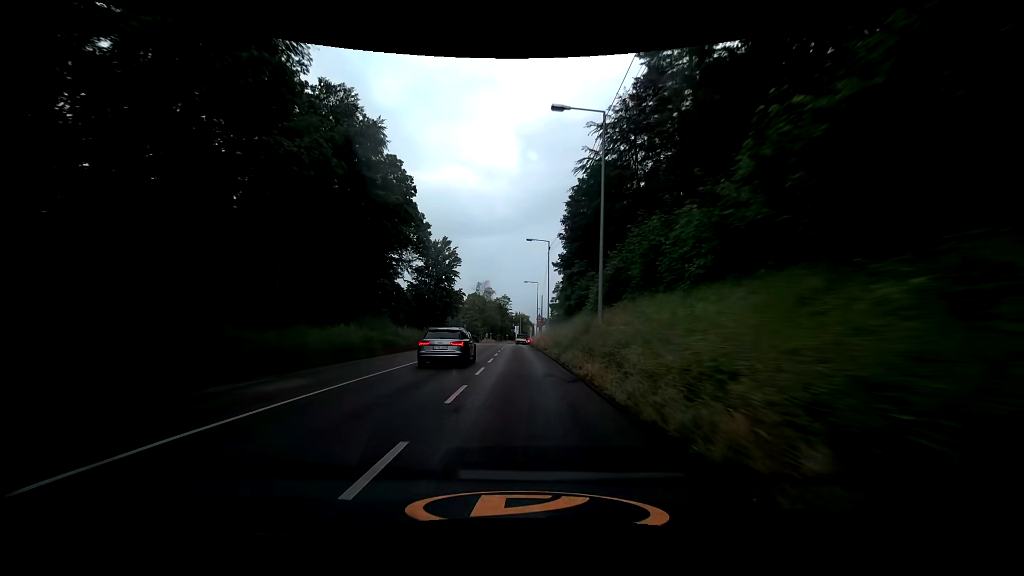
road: secondary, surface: asphalt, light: Day
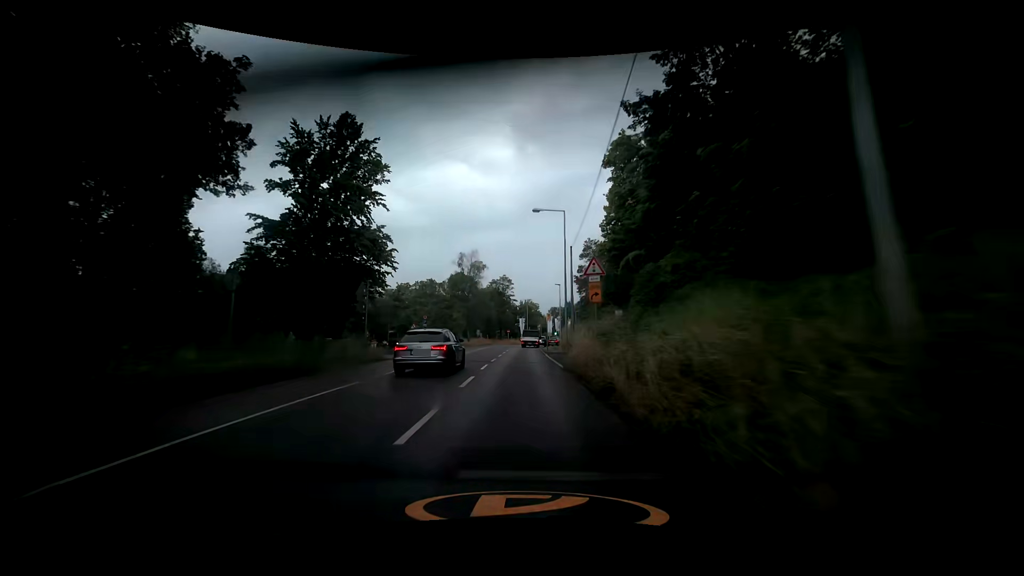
(-1.4, +46.4) m; -1°
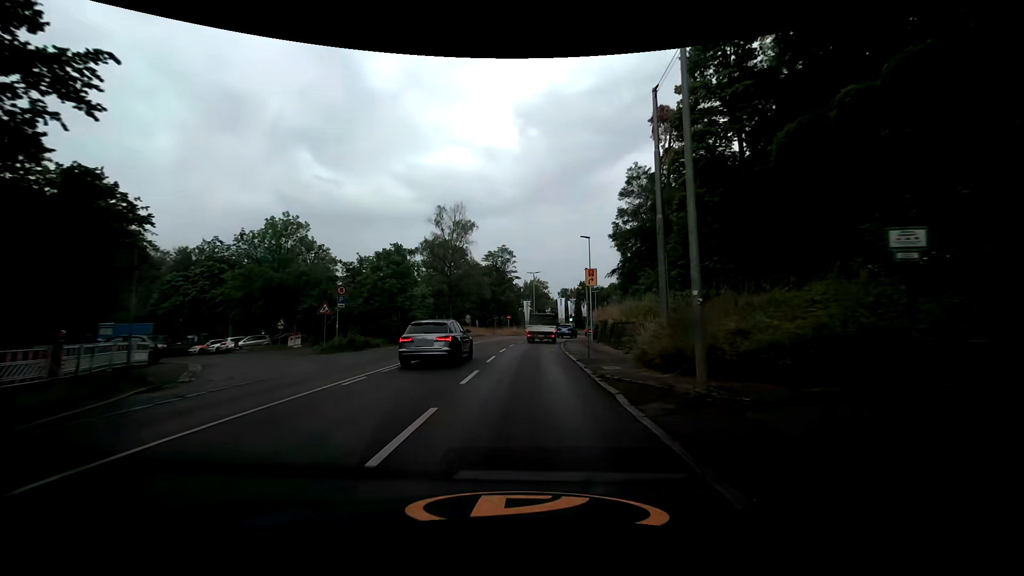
(-0.3, +25.3) m; -1°
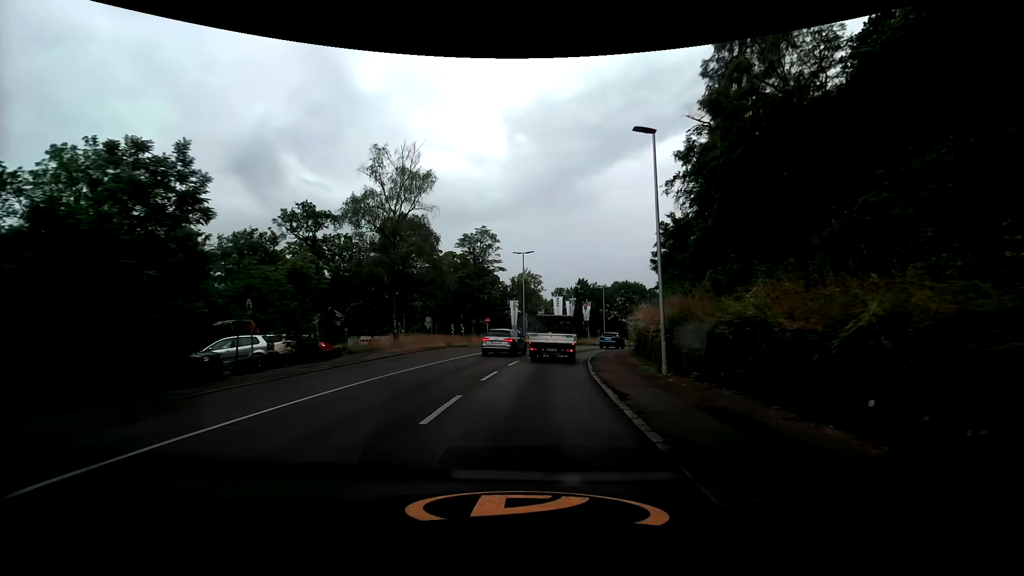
(+0.4, +21.8) m; +1°
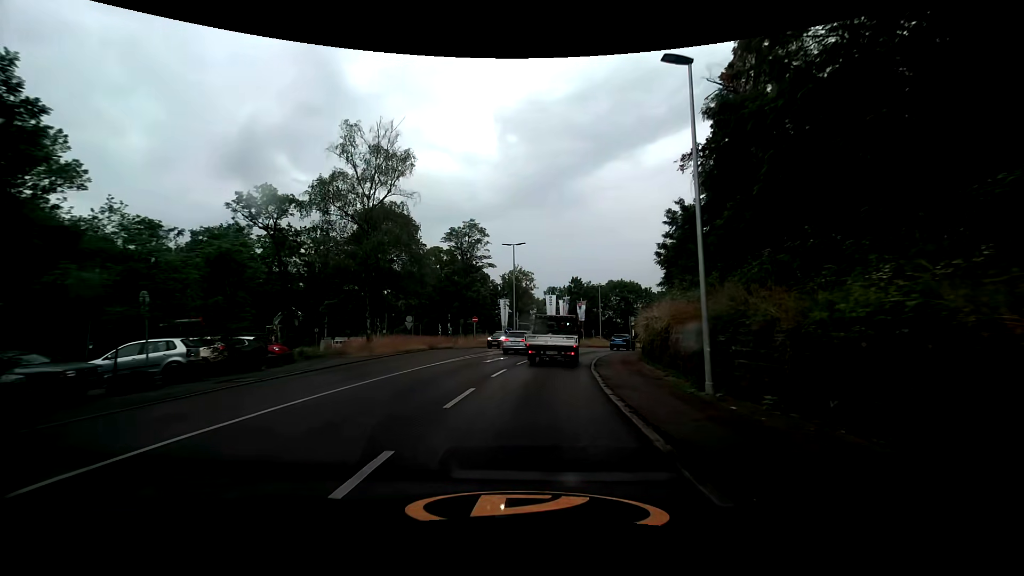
(0.0, +4.6) m; +1°
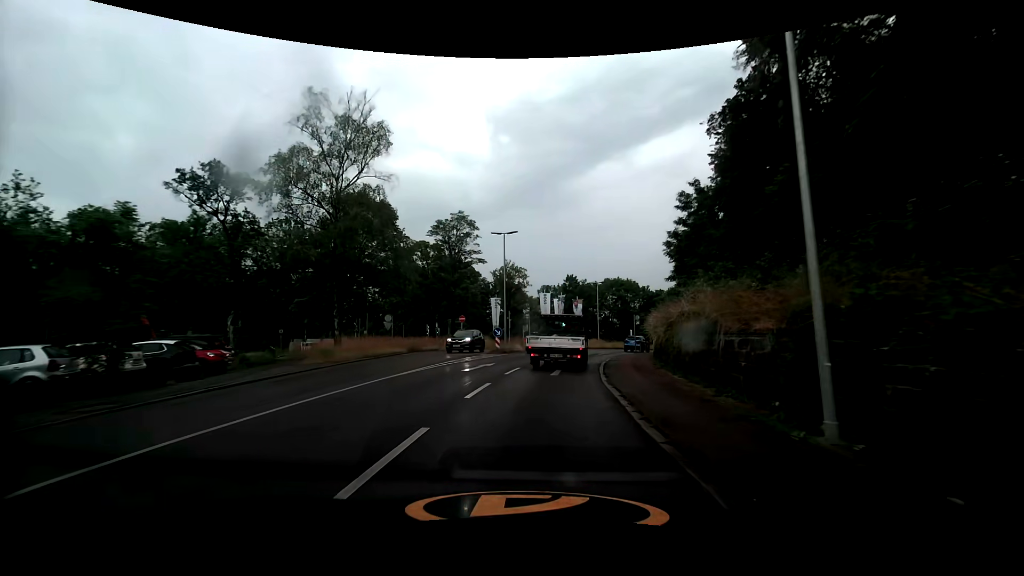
(0.0, +4.8) m; 0°
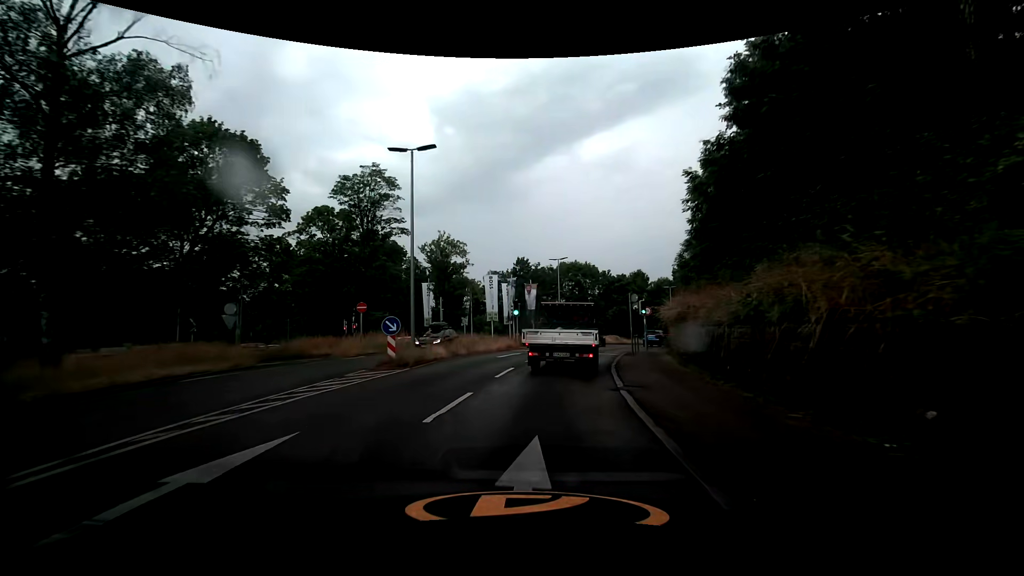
(+0.8, +15.3) m; +6°
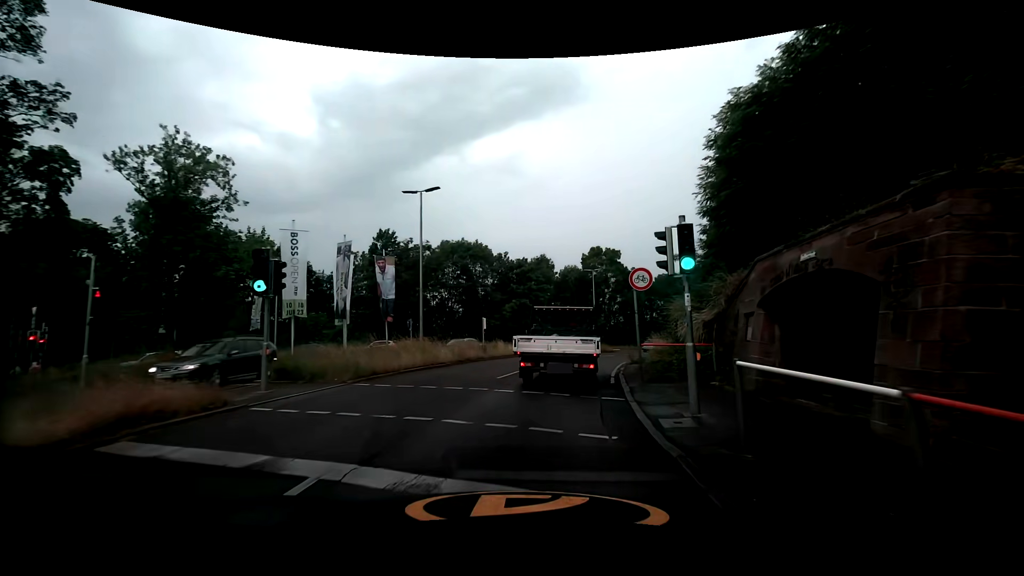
(+2.5, +24.2) m; +11°
(+1, +10) (+2, +20) (+5, +30) (+8, +39) (+13, +48) (+18, +56) (+25, +64) (+32, +71) (+39, +77) (+48, +83) m
